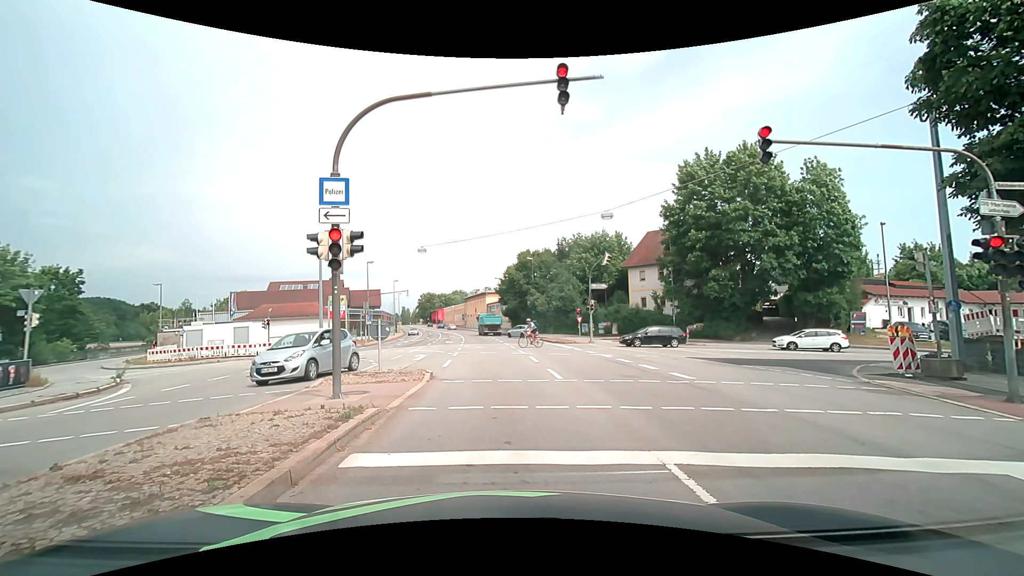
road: primary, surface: asphalt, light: Day
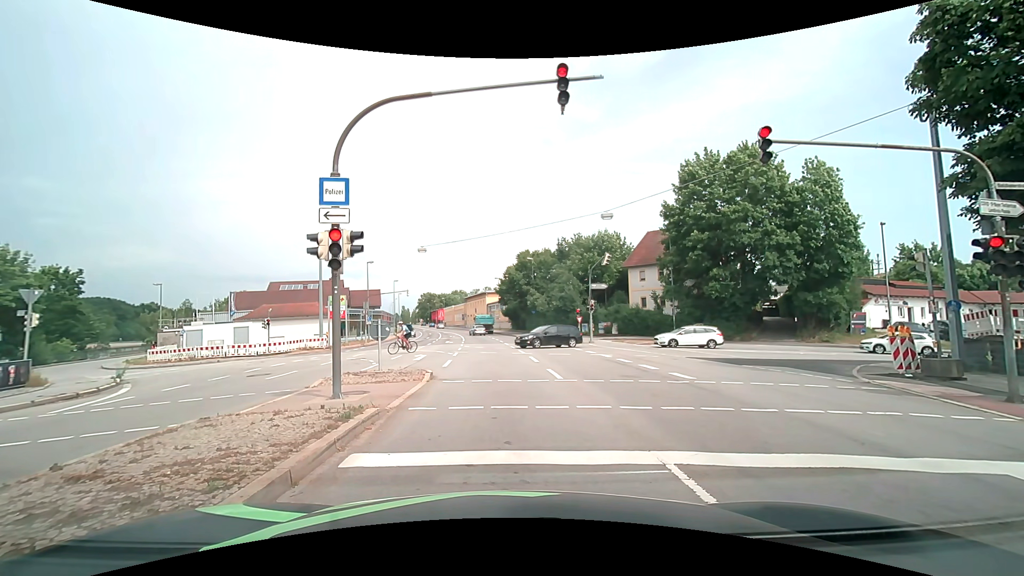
(0.0, 0.0) m; 0°
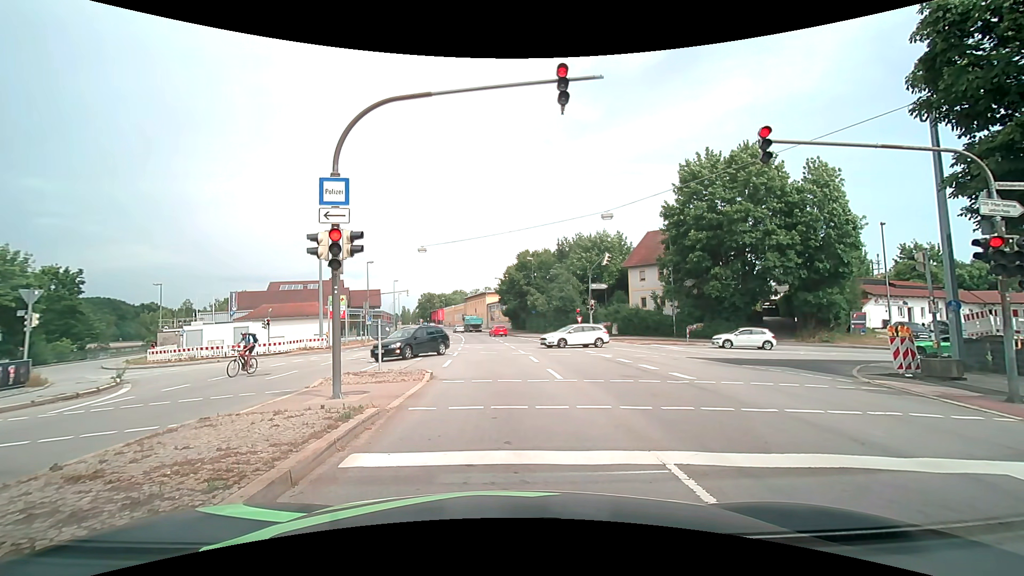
(0.0, 0.0) m; 0°
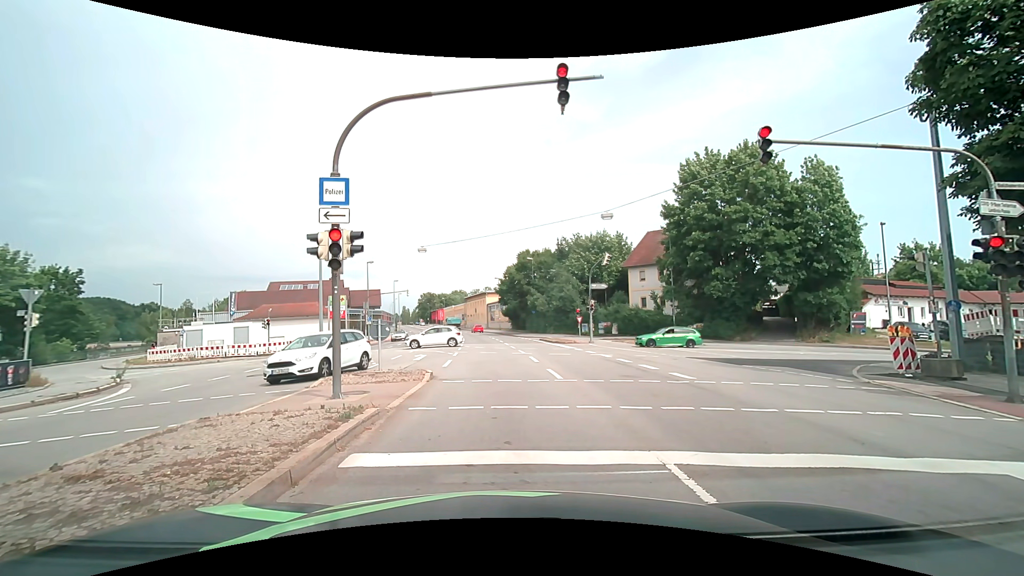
(0.0, 0.0) m; 0°
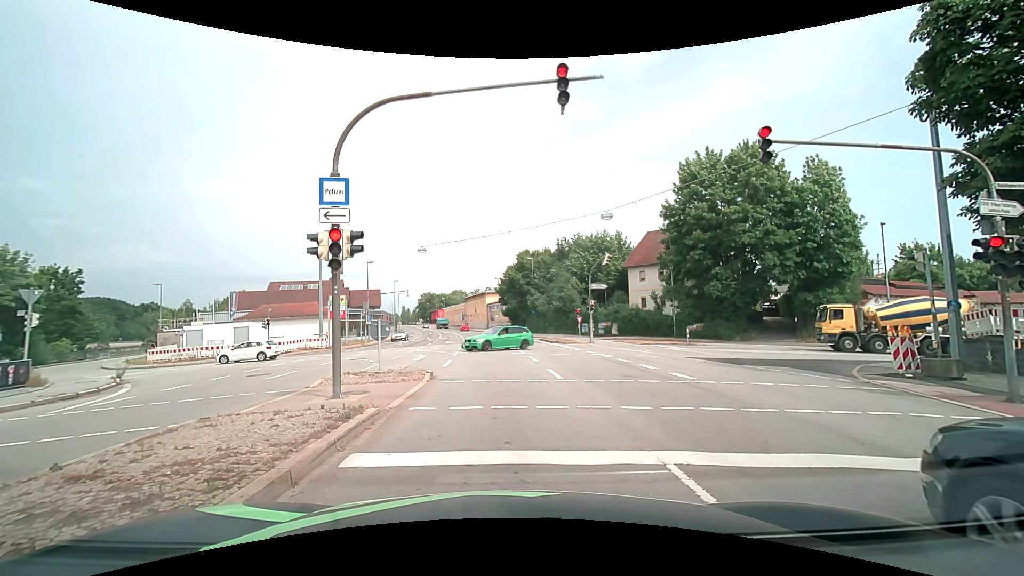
(0.0, 0.0) m; 0°
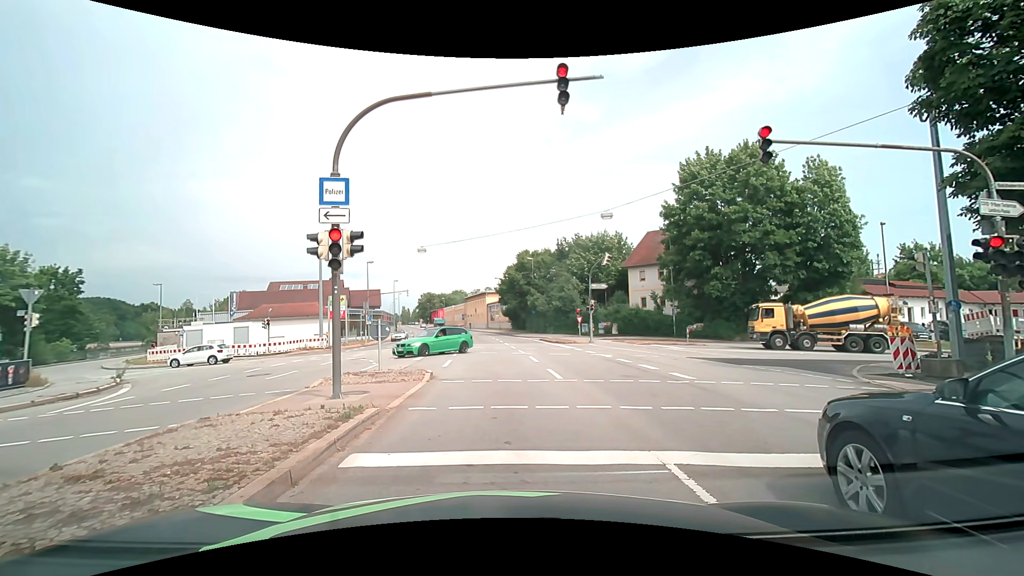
(0.0, 0.0) m; 0°
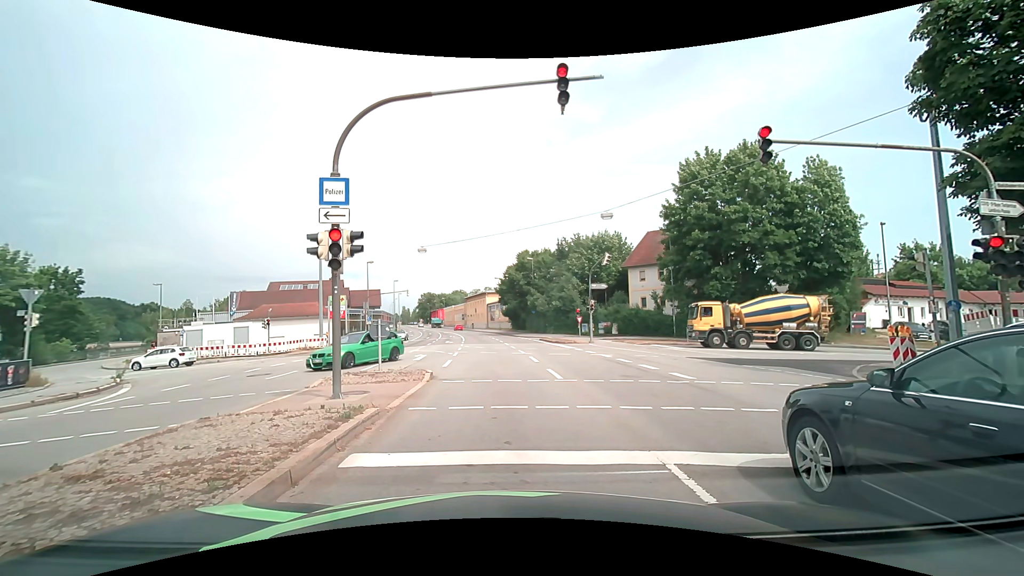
(0.0, 0.0) m; 0°
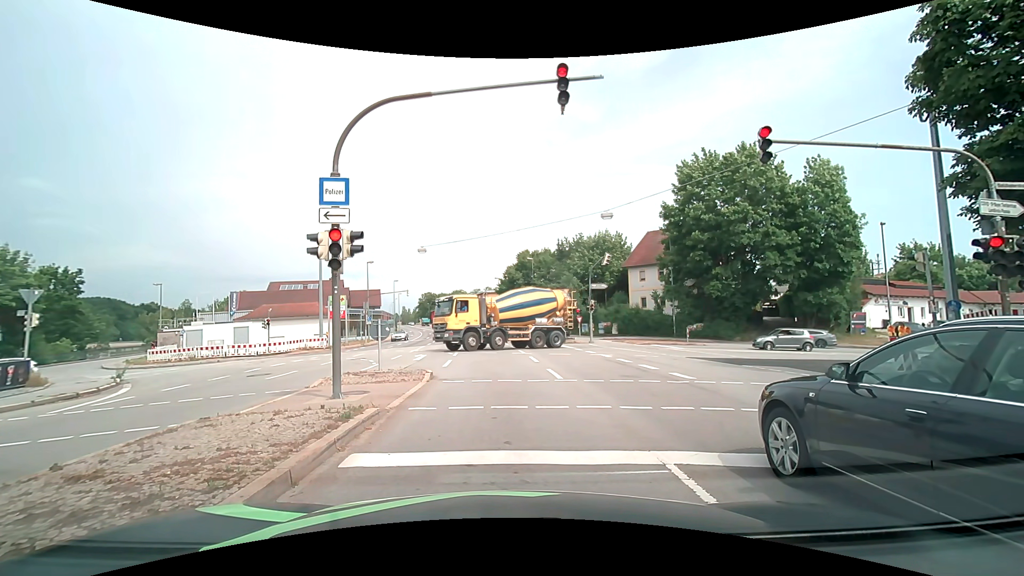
(0.0, 0.0) m; 0°
